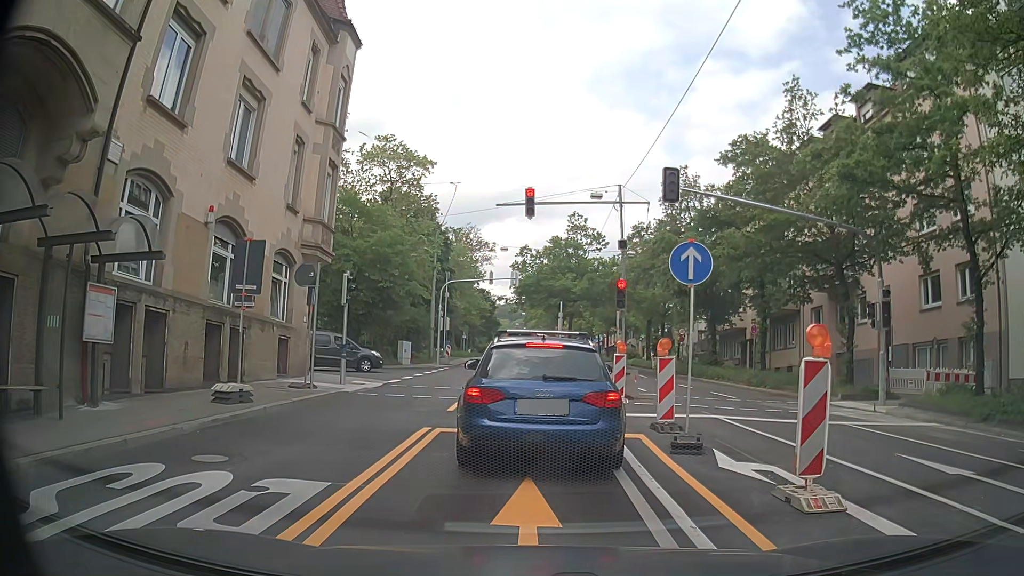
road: secondary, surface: asphalt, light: Day
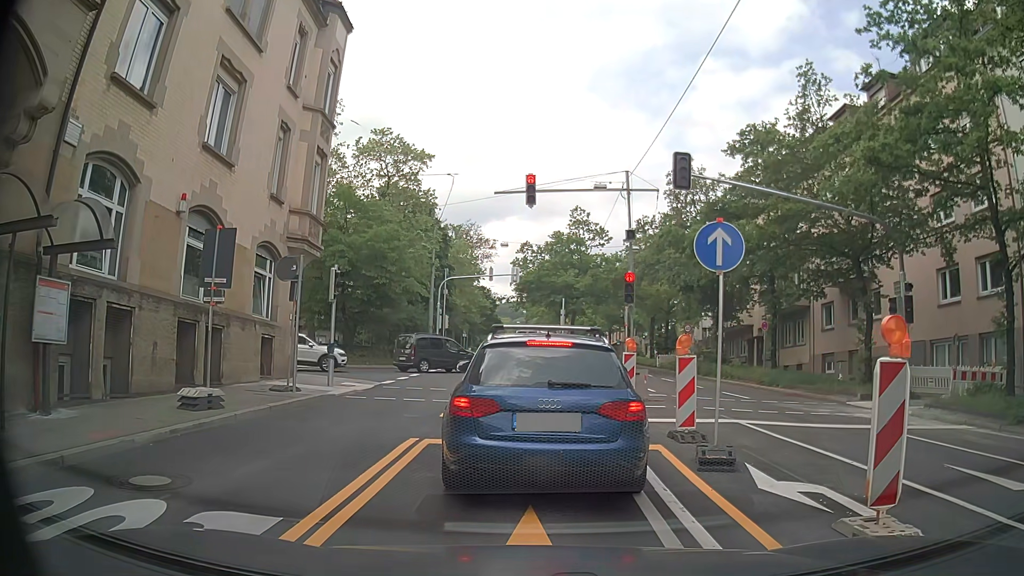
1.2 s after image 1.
(0.0, +1.3) m; -1°
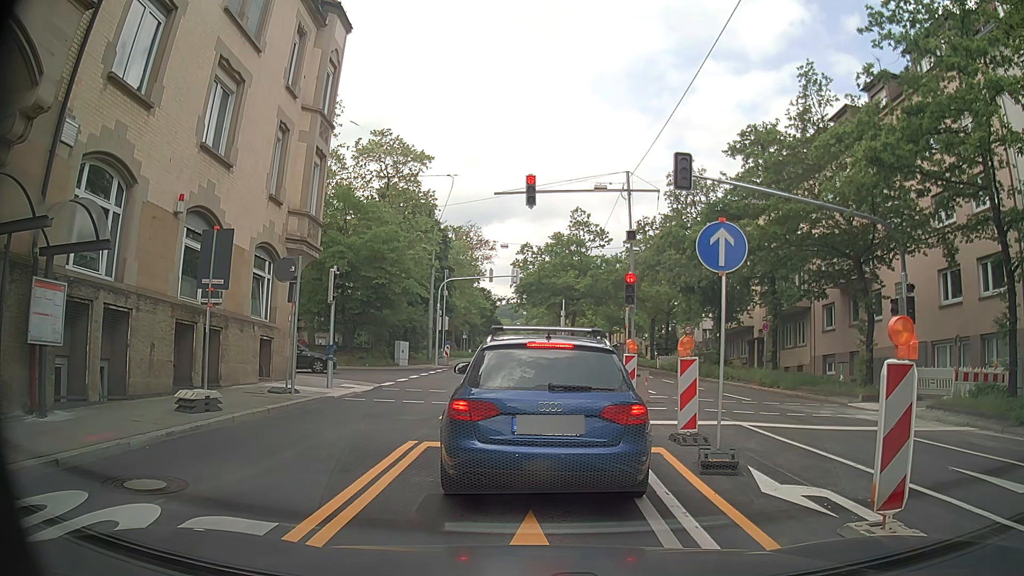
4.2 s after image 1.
(0.0, +0.2) m; 0°
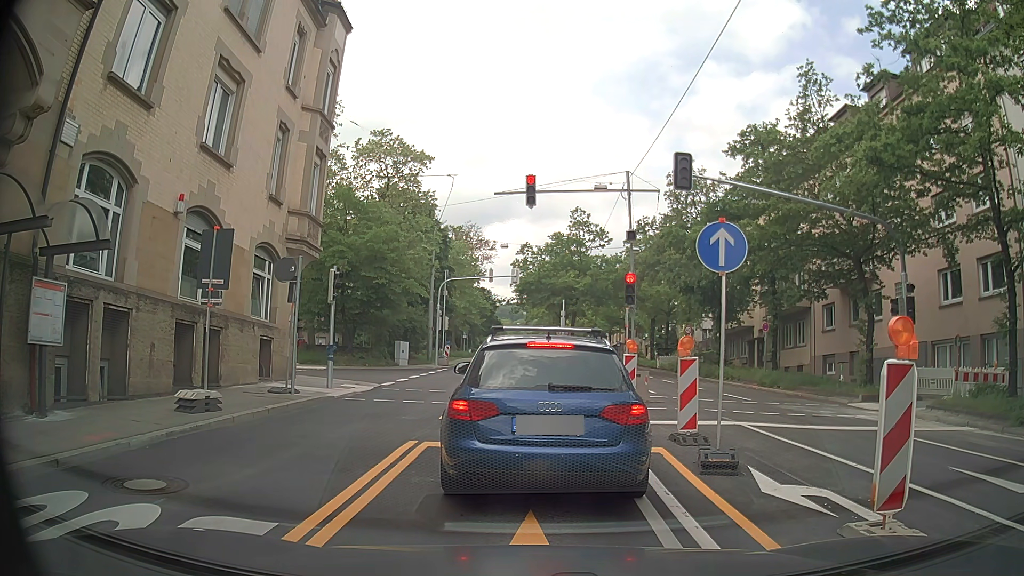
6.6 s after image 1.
(0.0, 0.0) m; 0°
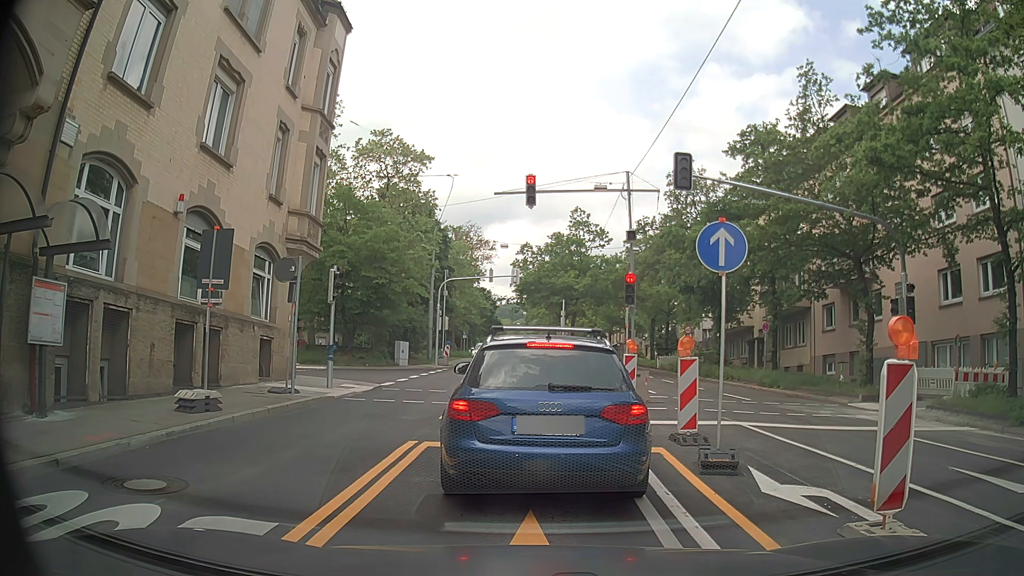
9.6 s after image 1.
(0.0, 0.0) m; 0°
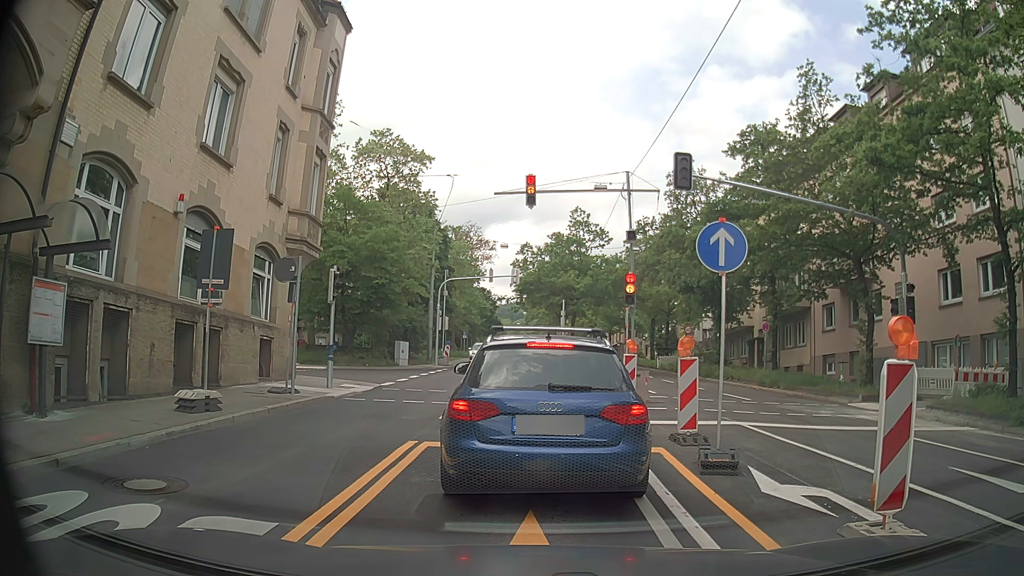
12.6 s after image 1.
(0.0, 0.0) m; 0°
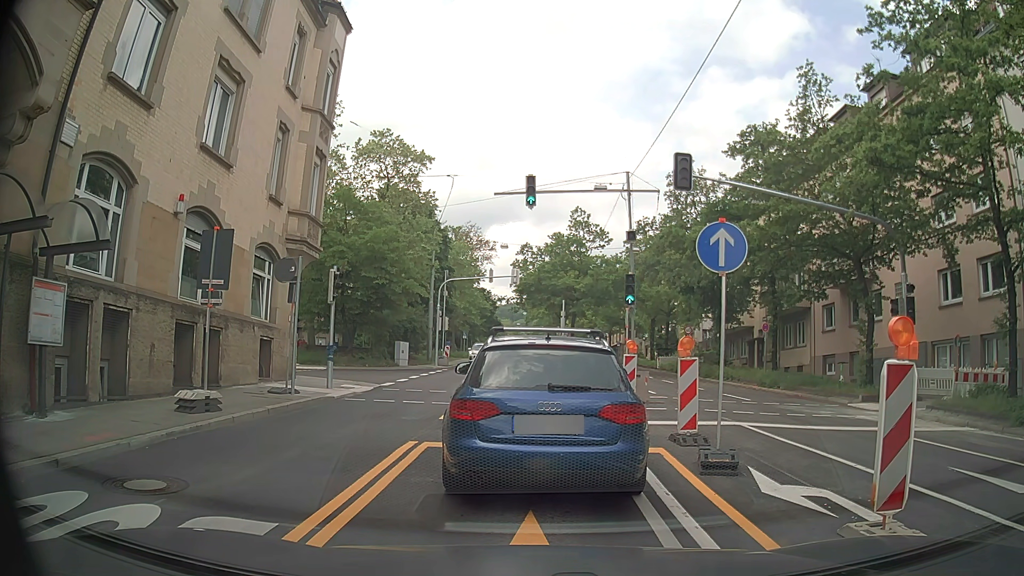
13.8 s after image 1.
(0.0, 0.0) m; 0°
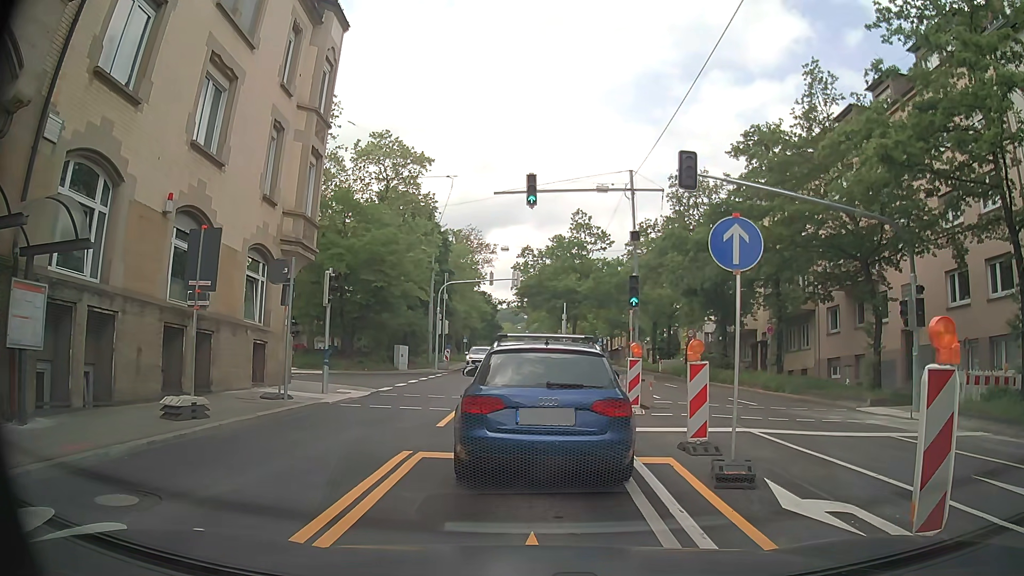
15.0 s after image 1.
(0.0, +0.6) m; 0°
